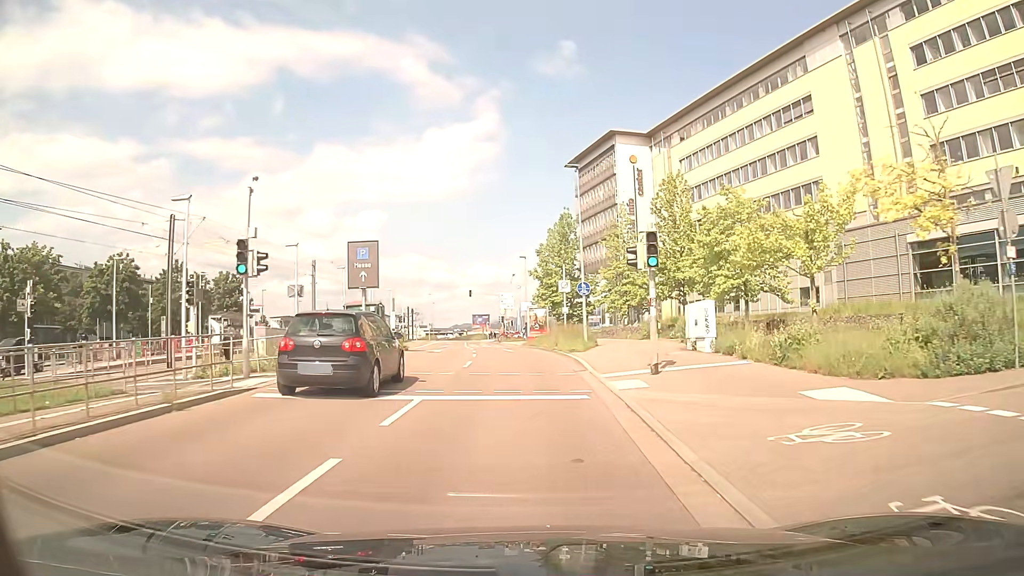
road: secondary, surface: asphalt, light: Day
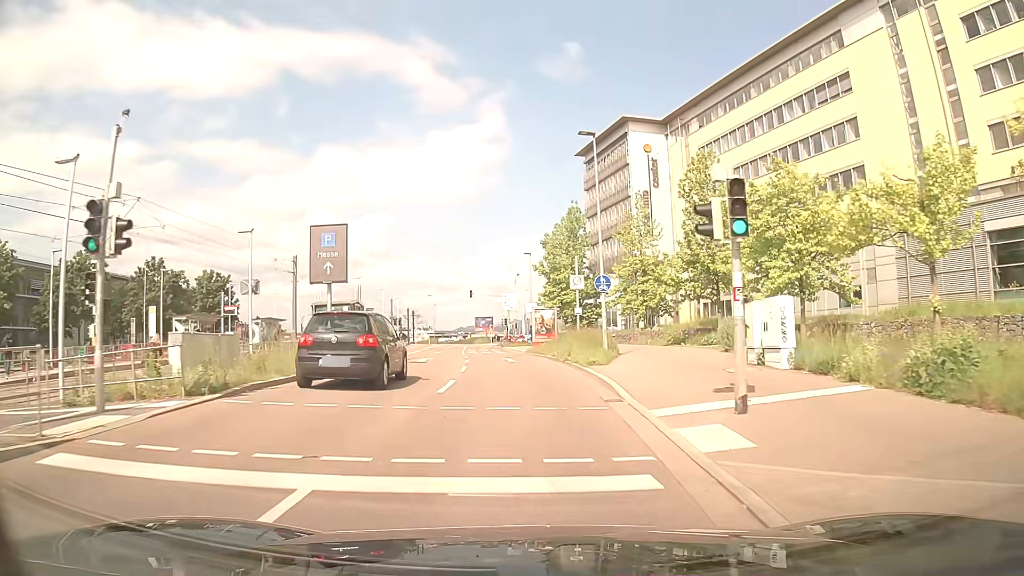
(0.0, +6.0) m; -1°
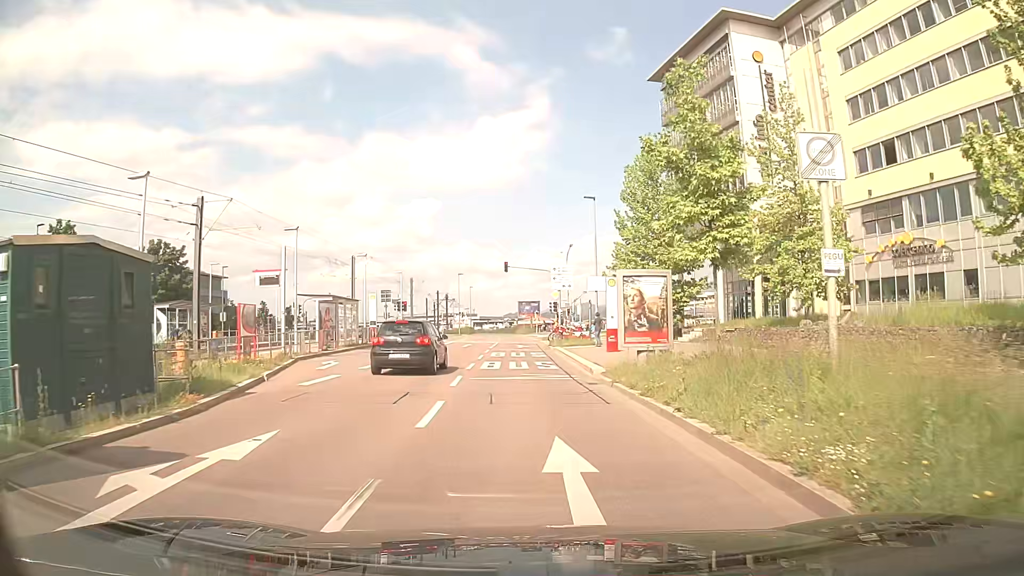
(-0.8, +21.7) m; -4°
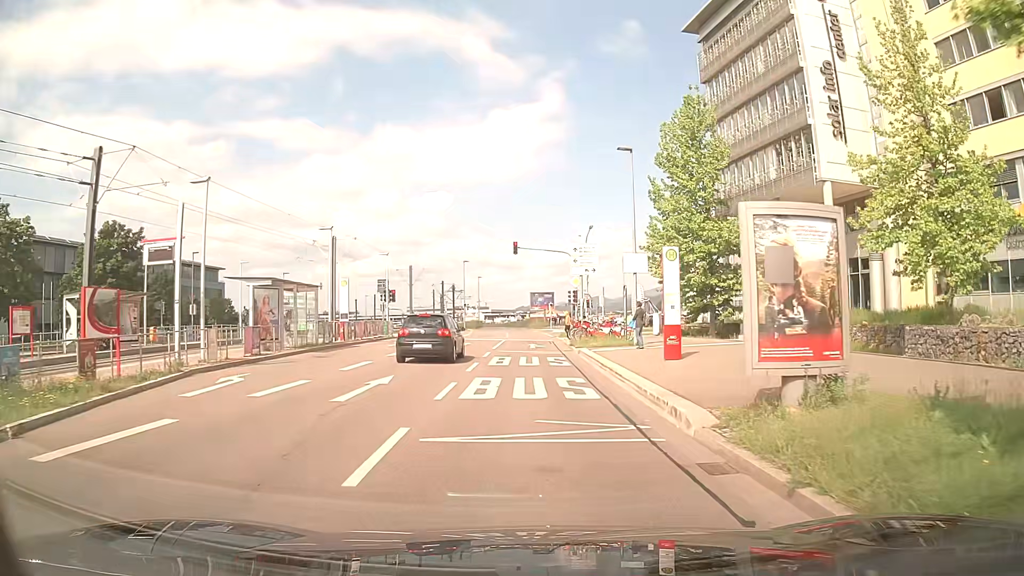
(-0.1, +9.3) m; -1°
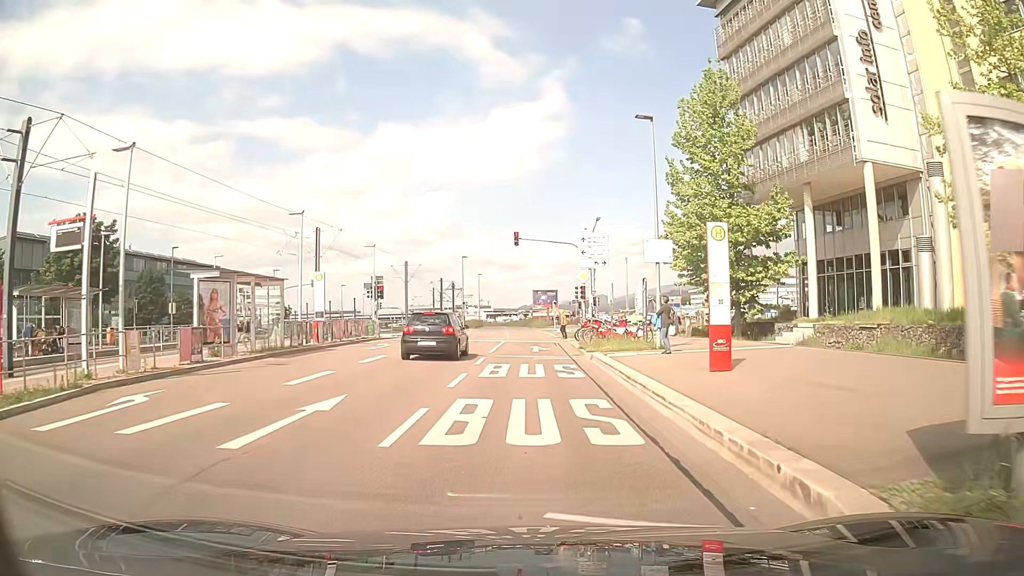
(0.0, +4.3) m; 0°
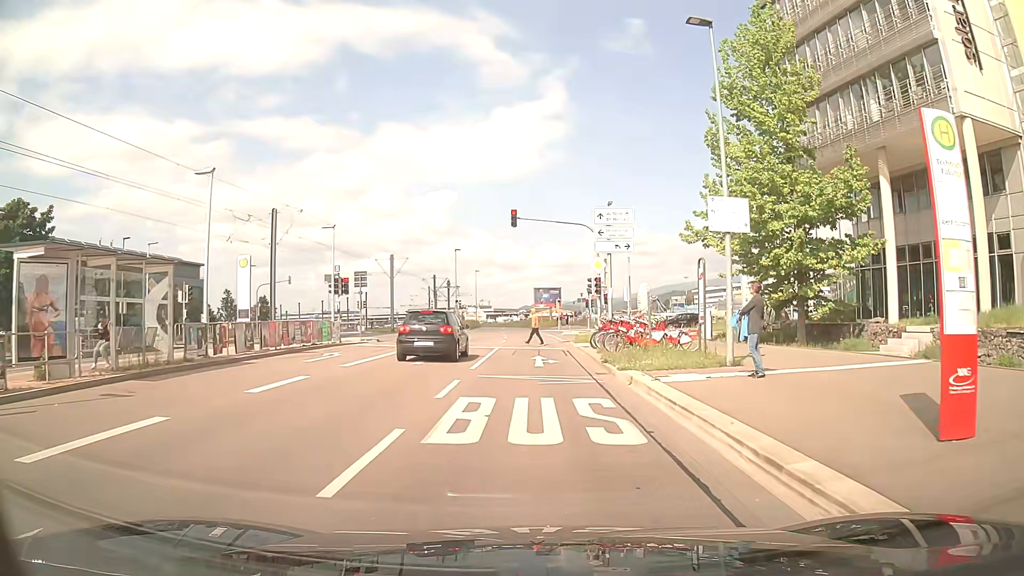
(0.0, +8.1) m; 0°
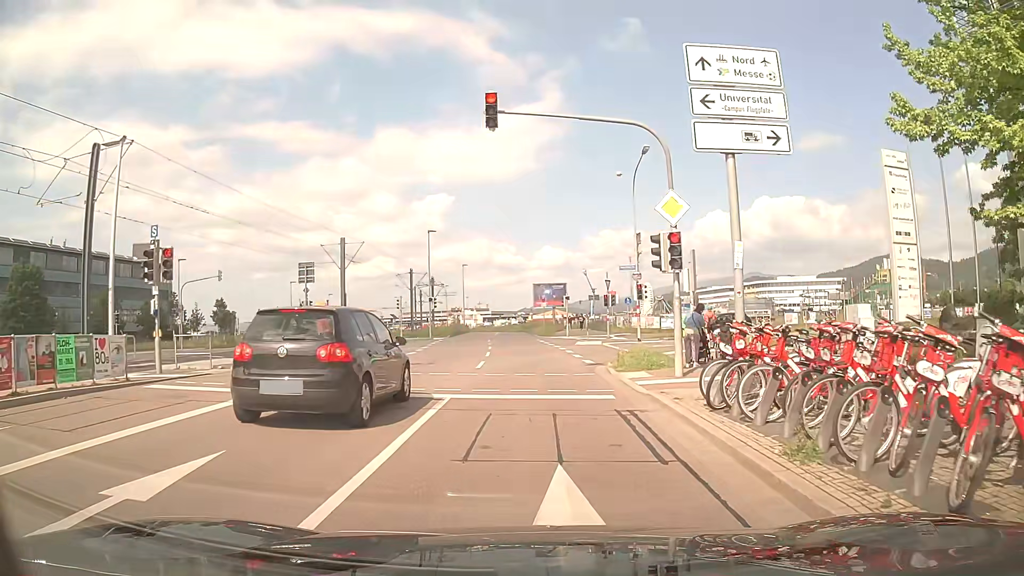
(-0.1, +16.7) m; 0°
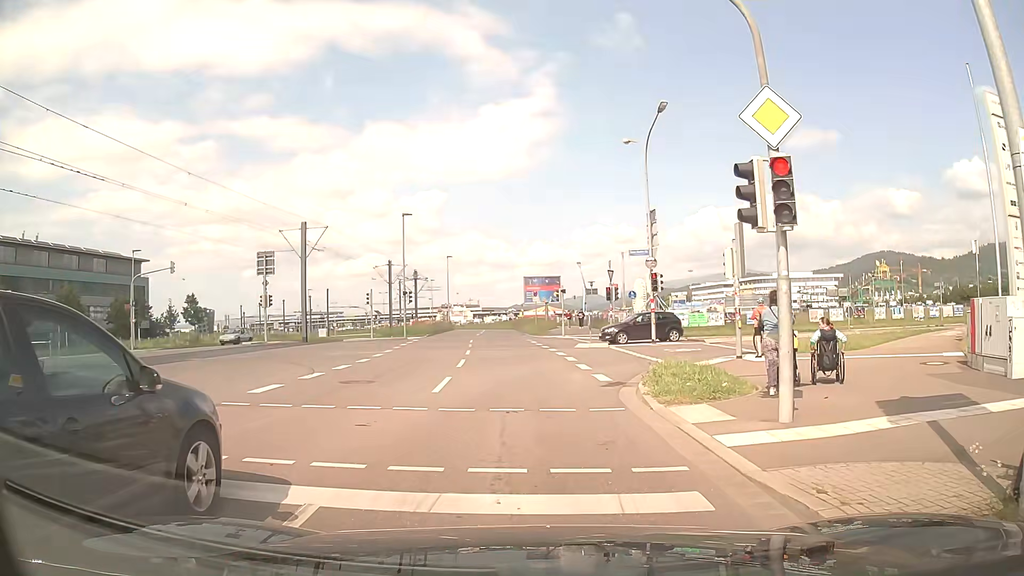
(0.0, +6.5) m; -2°
